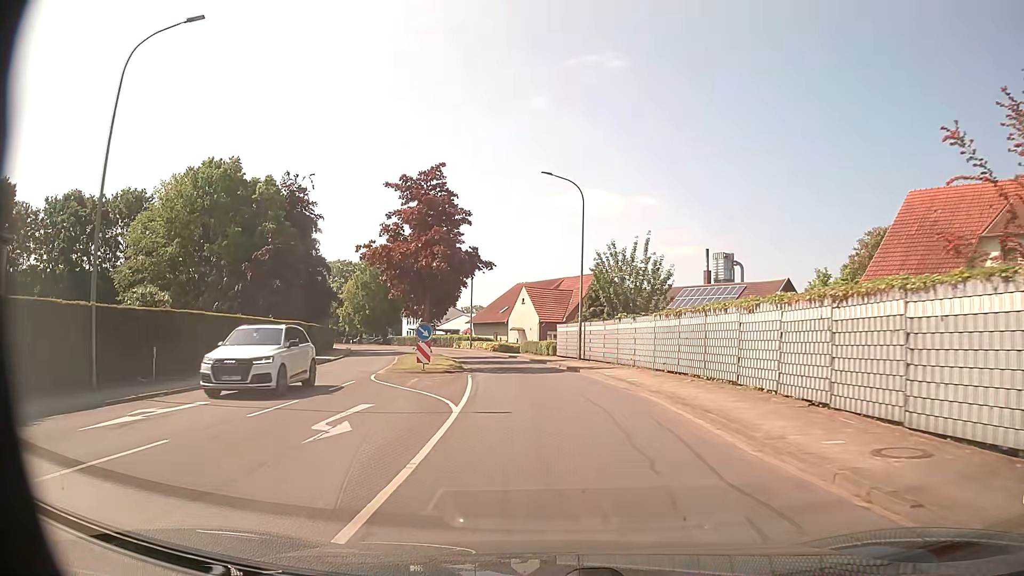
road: unclassified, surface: asphalt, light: Day
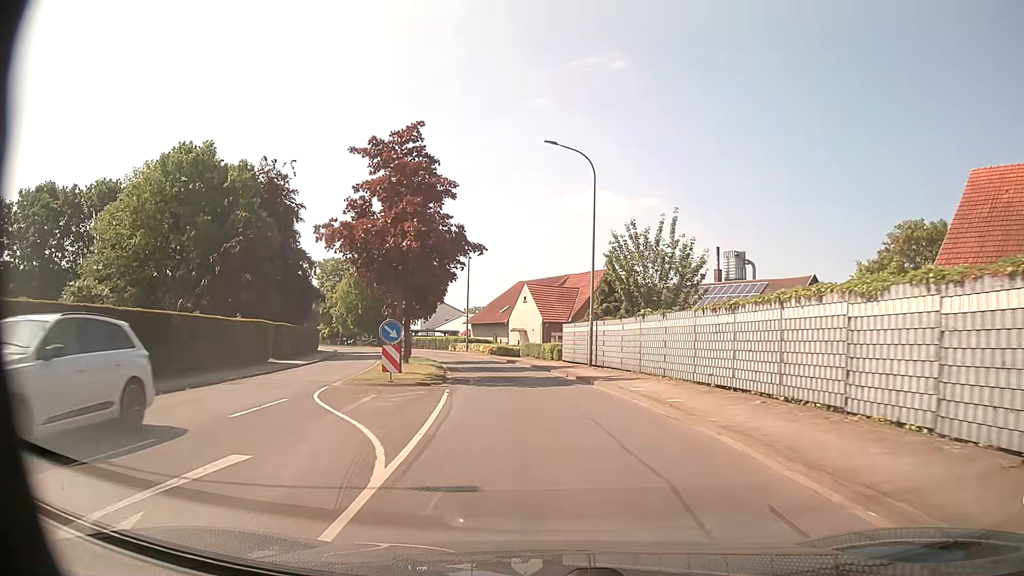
(0.0, +6.0) m; -1°
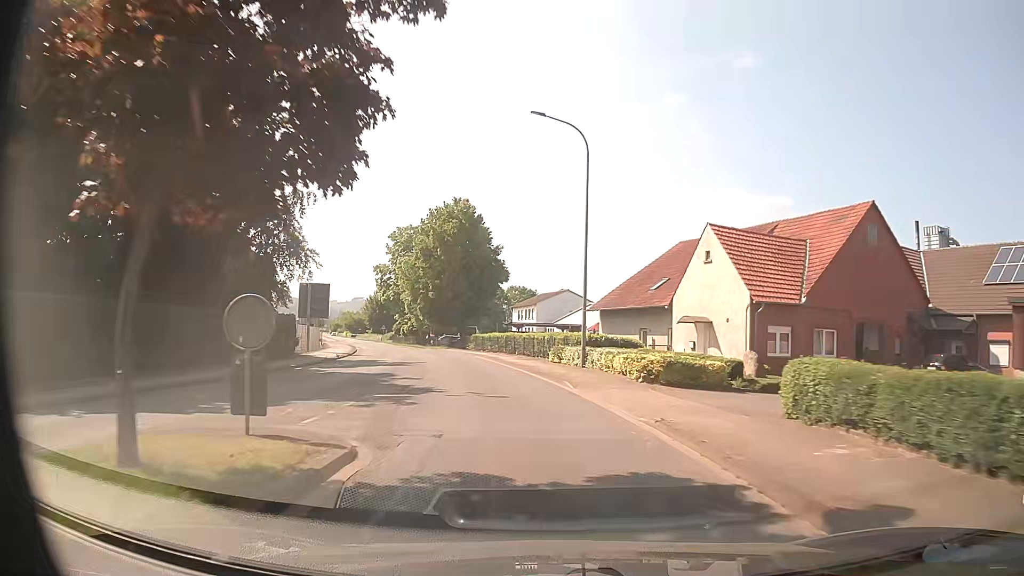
(-2.8, +33.8) m; -11°
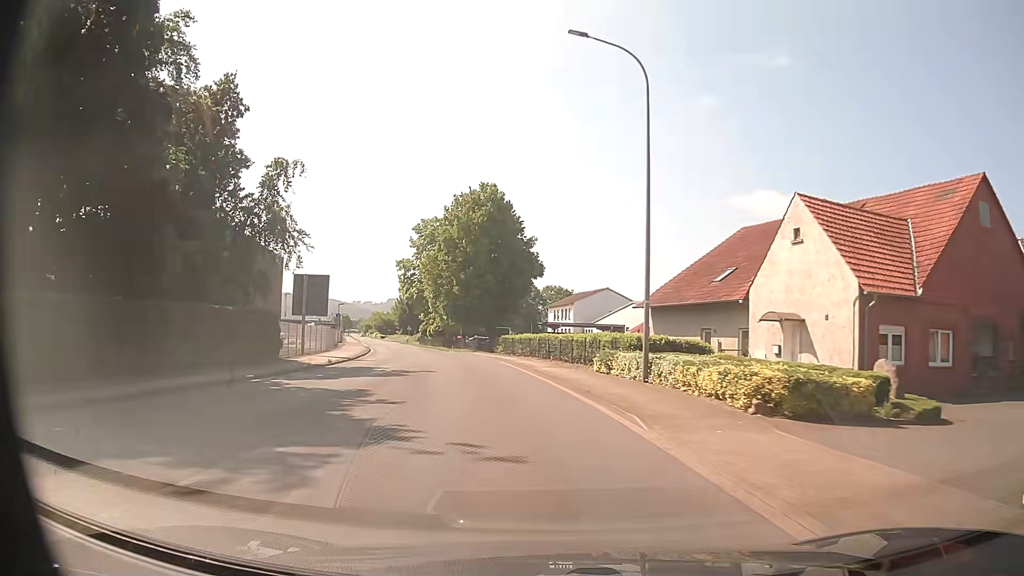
(-0.2, +7.4) m; -3°
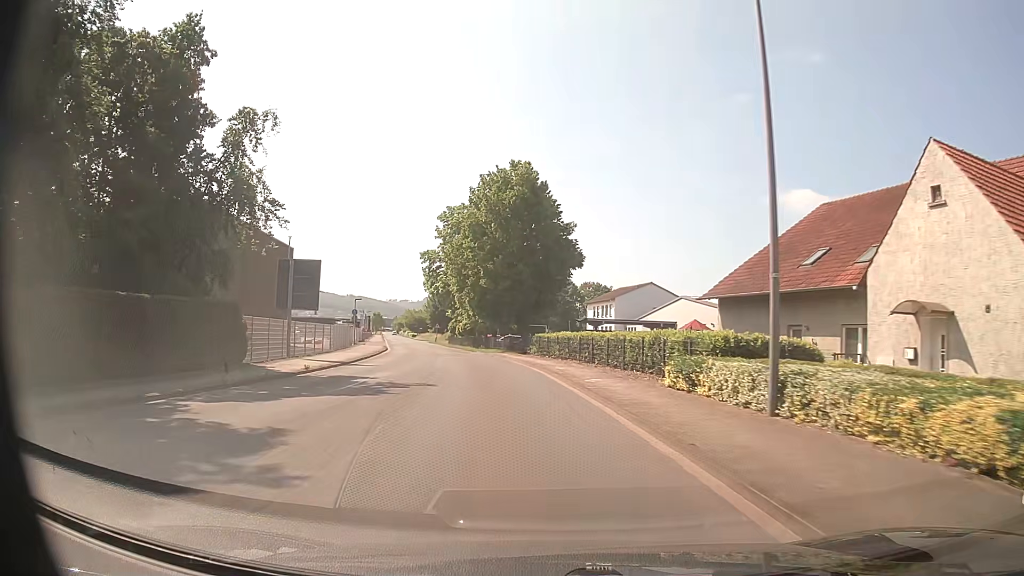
(-0.2, +7.5) m; -3°
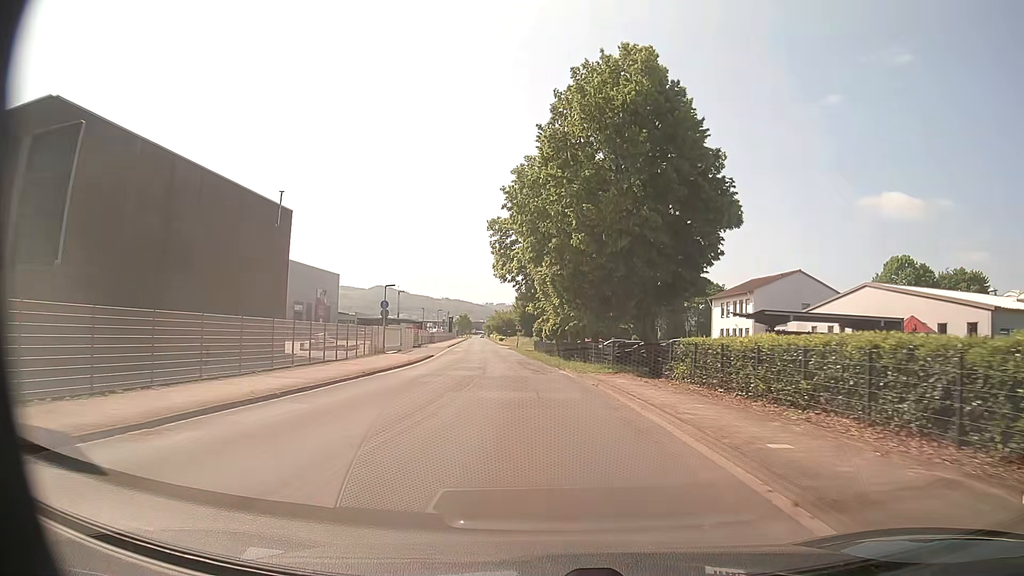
(-1.7, +22.8) m; -8°
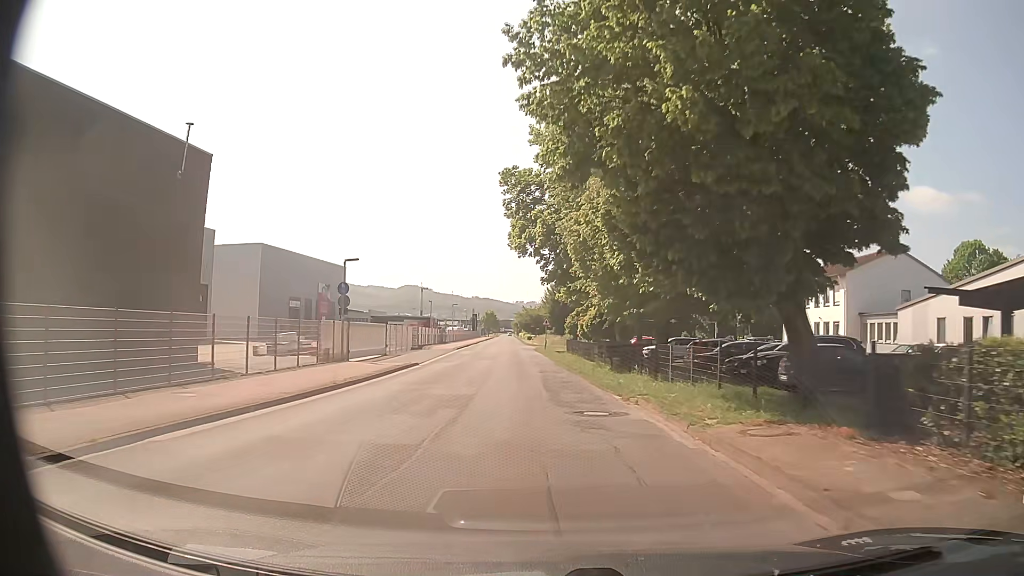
(-0.4, +15.4) m; -2°
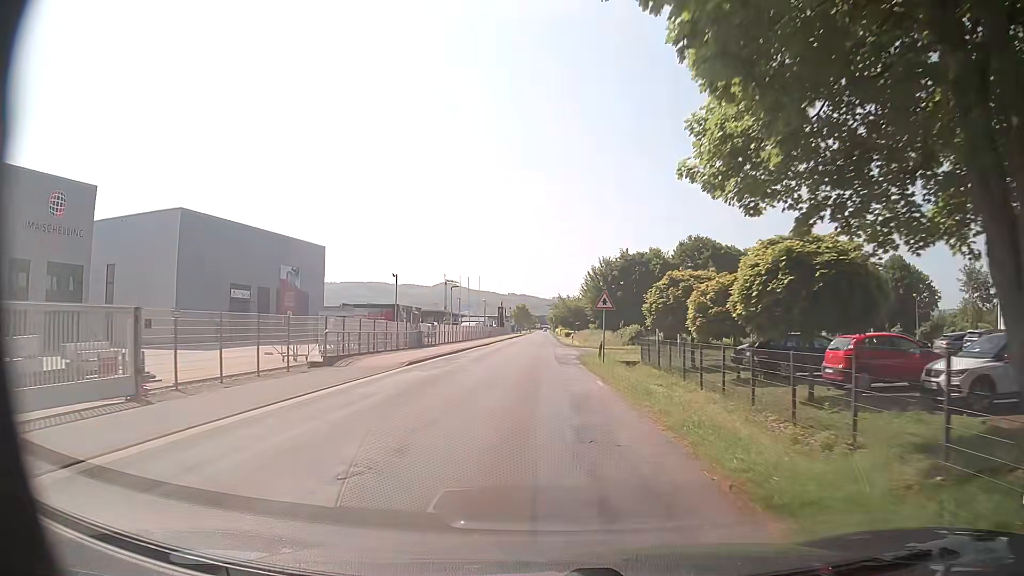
(-0.9, +30.2) m; -3°
(0, +10) (0, +20) (0, +30) (0, +40) (0, +50) (0, +60) (0, +70) (0, +80) (-1, +90) (-1, +100) m
